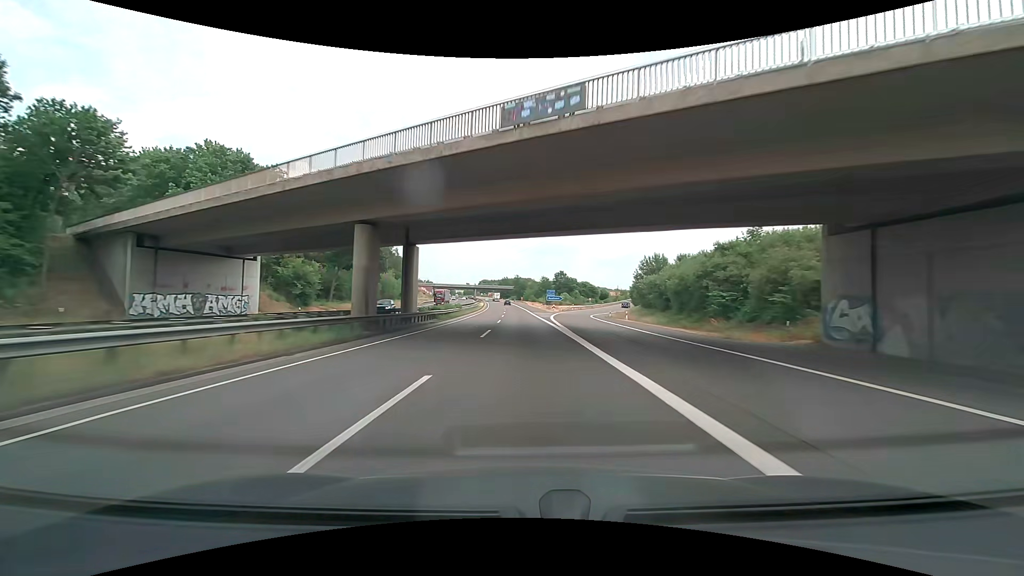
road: motorway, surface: asphalt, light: Day
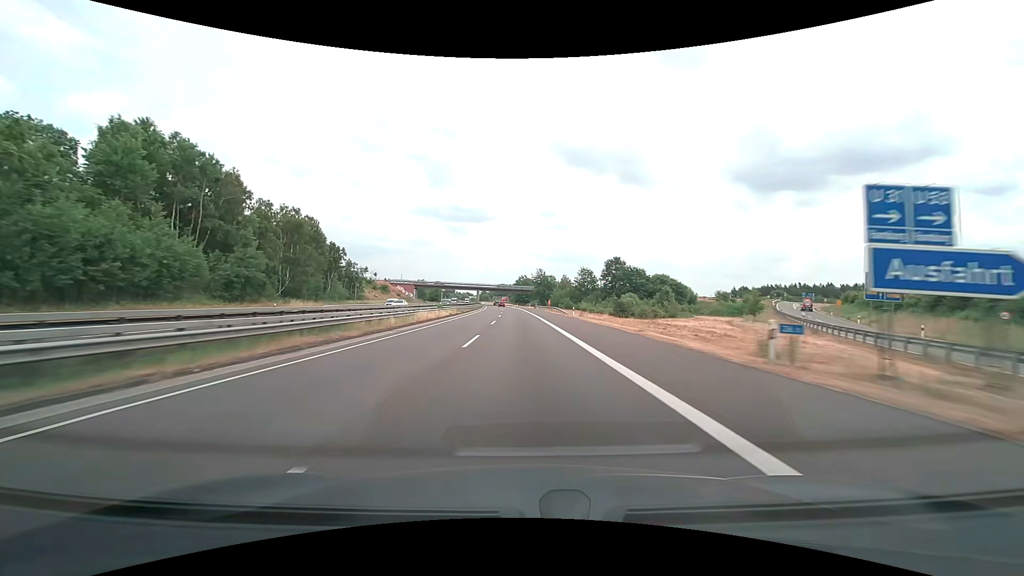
(-1.9, +94.9) m; -2°
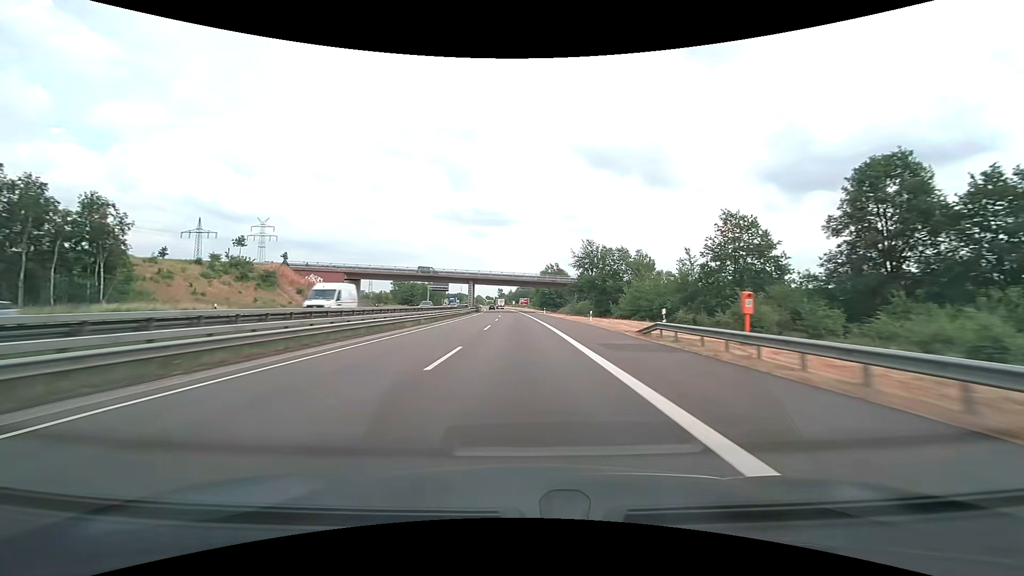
(-2.2, +94.7) m; -3°
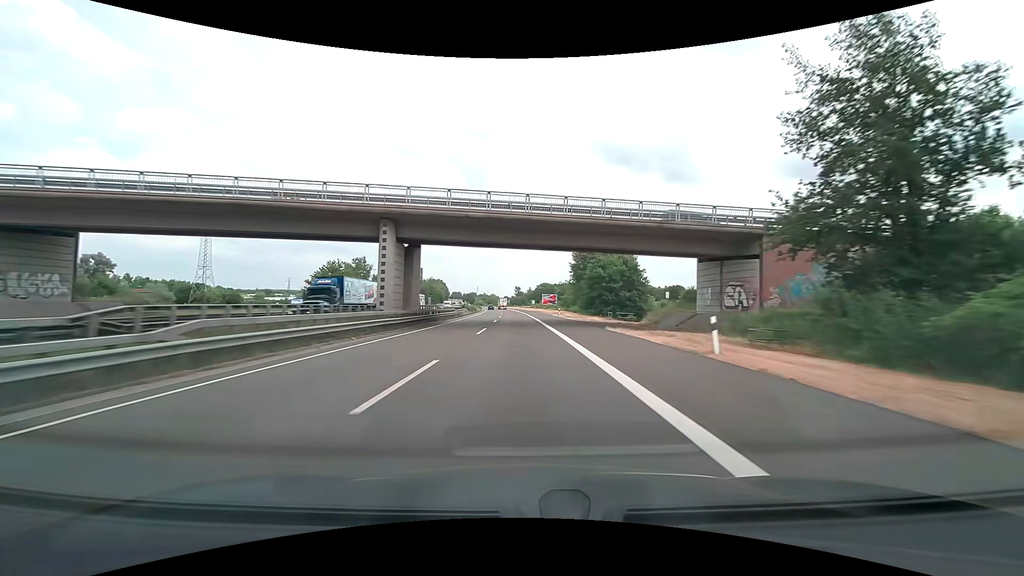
(-1.6, +75.9) m; -2°
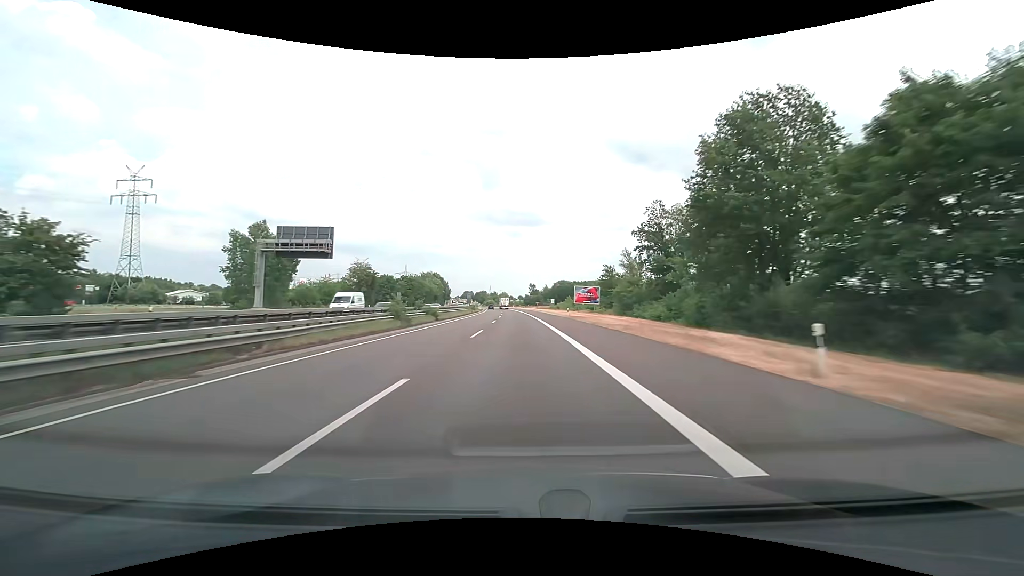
(-0.8, +57.1) m; -2°
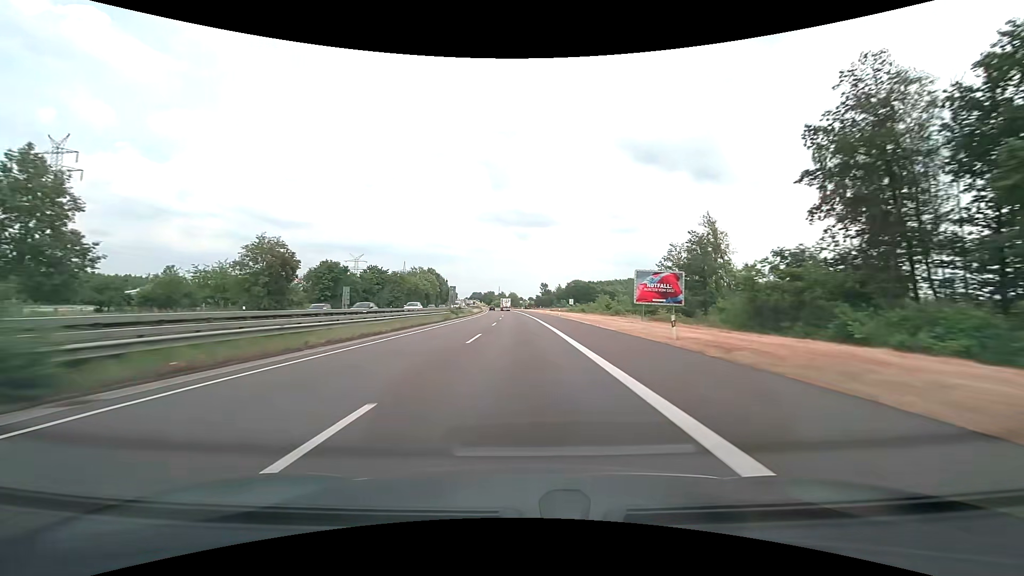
(-0.4, +38.0) m; -1°
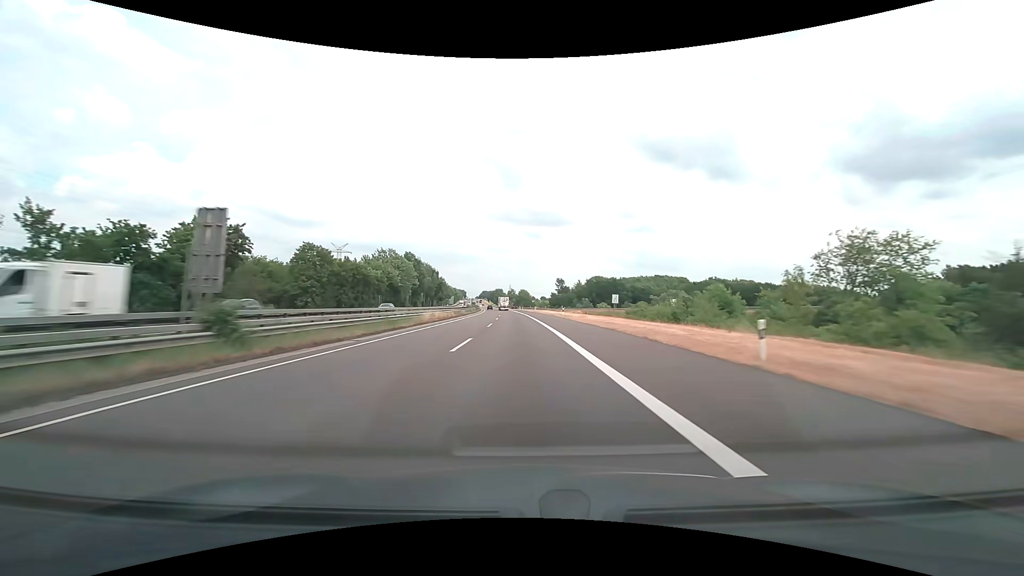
(-0.6, +57.0) m; -1°
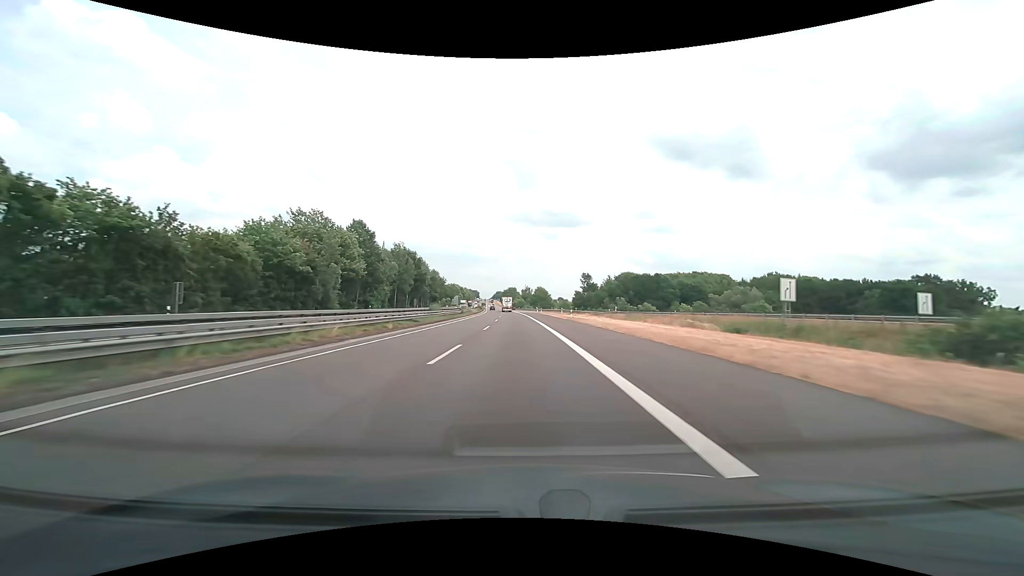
(-0.8, +57.0) m; -2°
(0, +10) (0, +20) (0, +30) (0, +40) (-1, +50) (-1, +60) (-1, +70) (-2, +80) (-2, +90) (-3, +100) m
